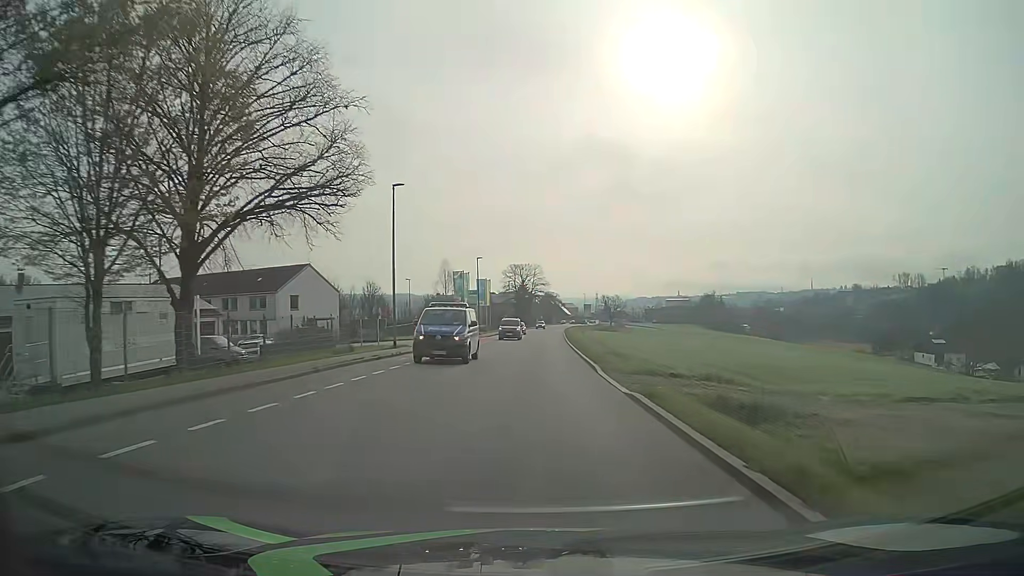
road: tertiary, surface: asphalt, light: Day
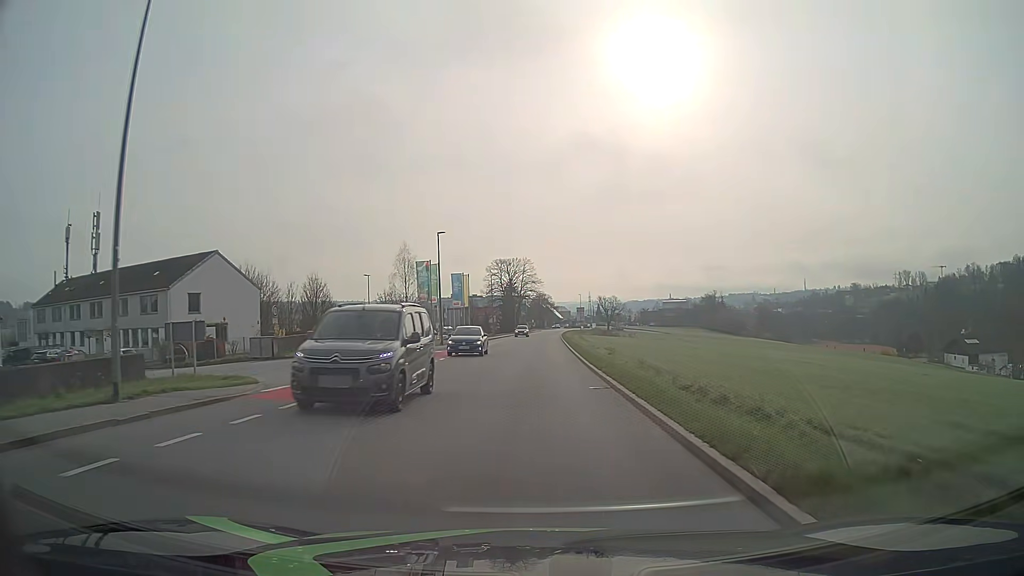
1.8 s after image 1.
(0.0, +22.9) m; 0°
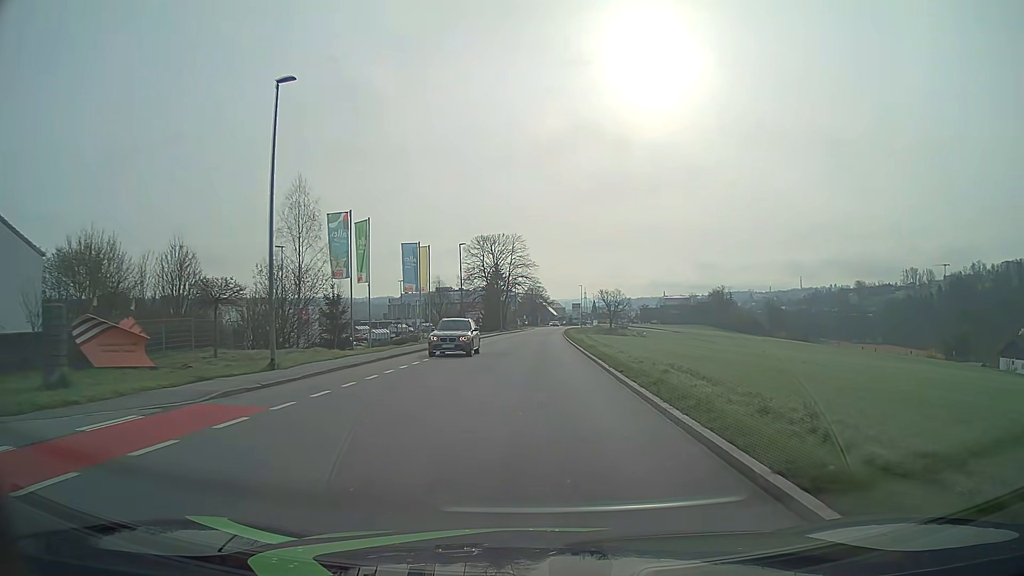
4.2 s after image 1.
(+0.1, +31.2) m; +1°
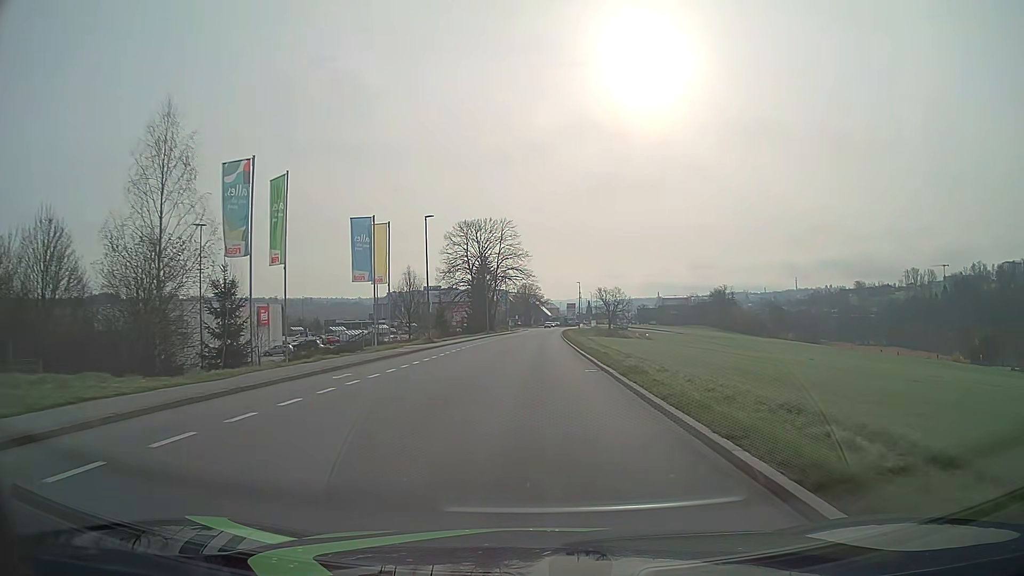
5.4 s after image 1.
(0.0, +15.6) m; 0°
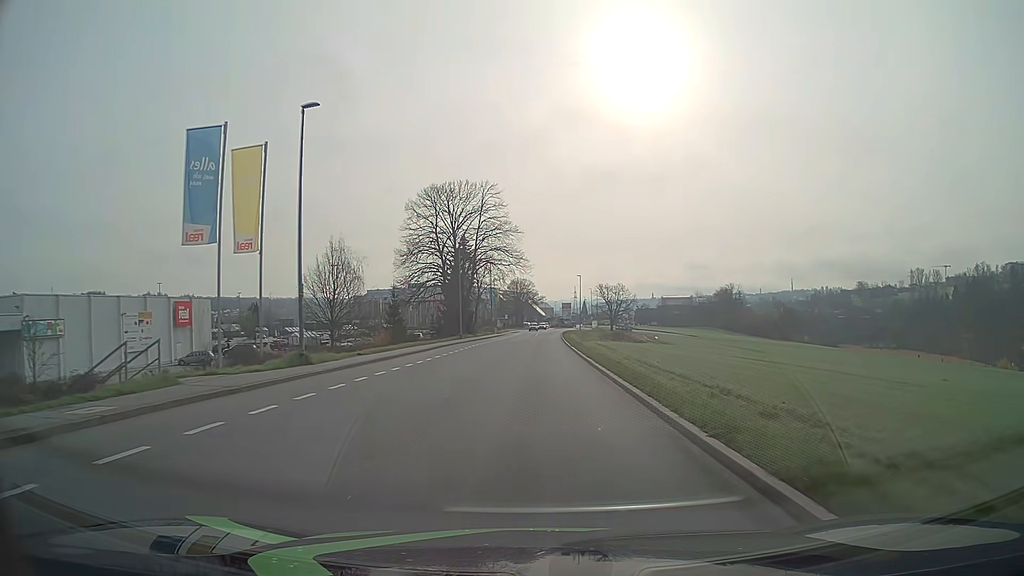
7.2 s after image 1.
(+0.1, +23.1) m; 0°
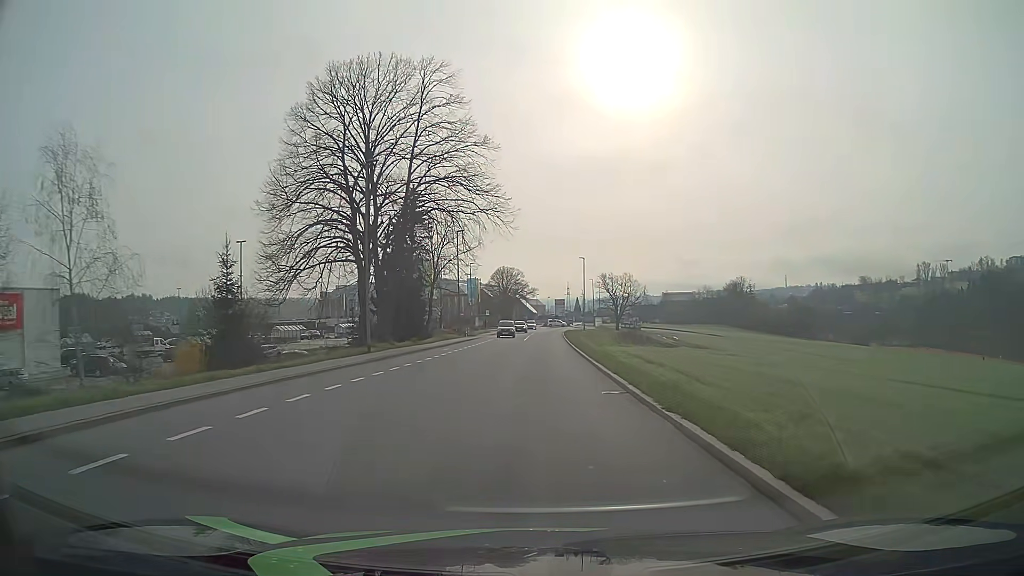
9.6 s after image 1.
(+0.2, +30.7) m; +1°
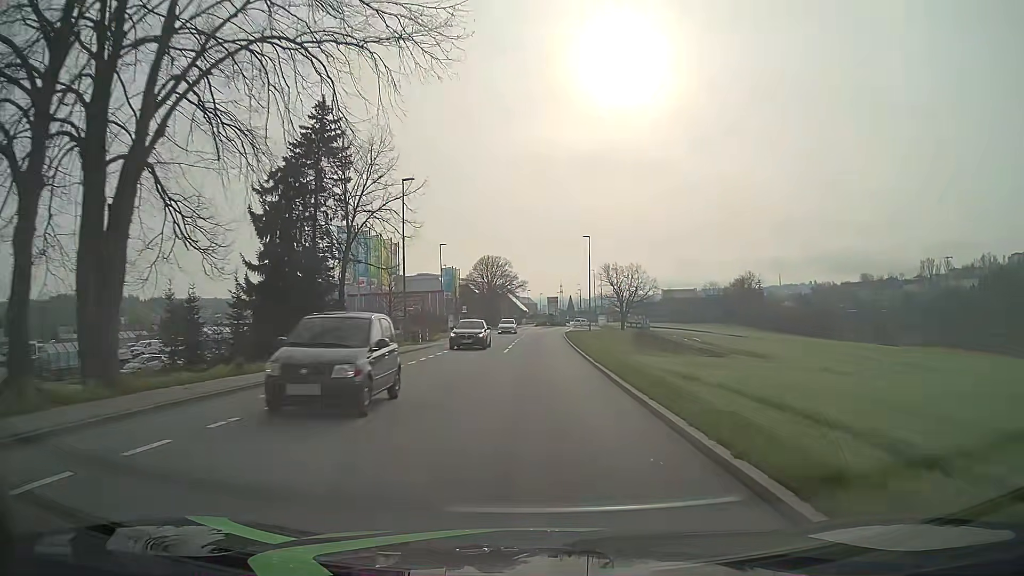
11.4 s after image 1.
(+0.1, +23.0) m; +1°
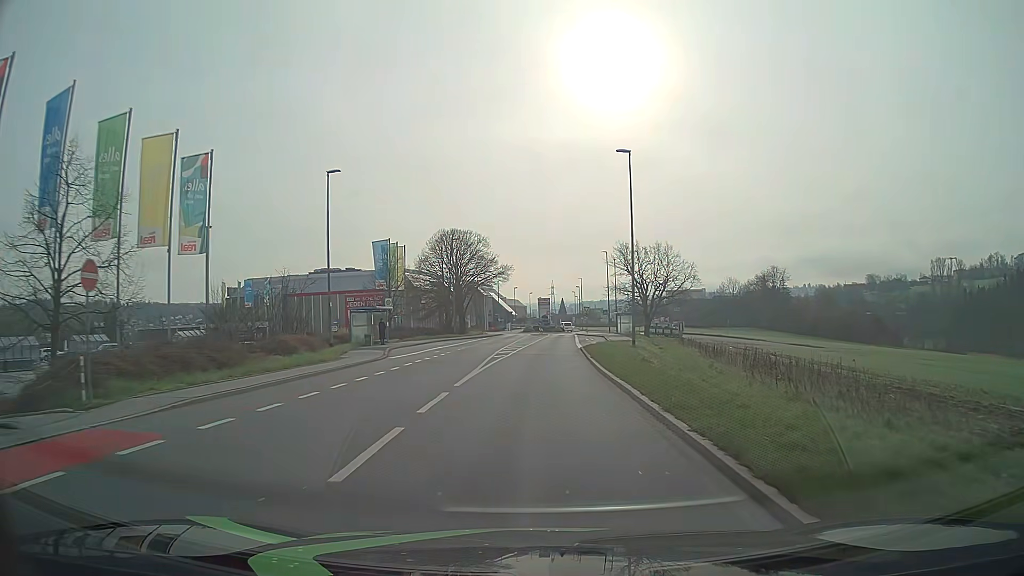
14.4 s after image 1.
(+0.3, +38.2) m; +1°
(0, +10) (0, +20) (0, +30) (+1, +40) (+1, +50) (+2, +60) (+2, +70) (+3, +80) (+3, +90) (+6, +99) m
